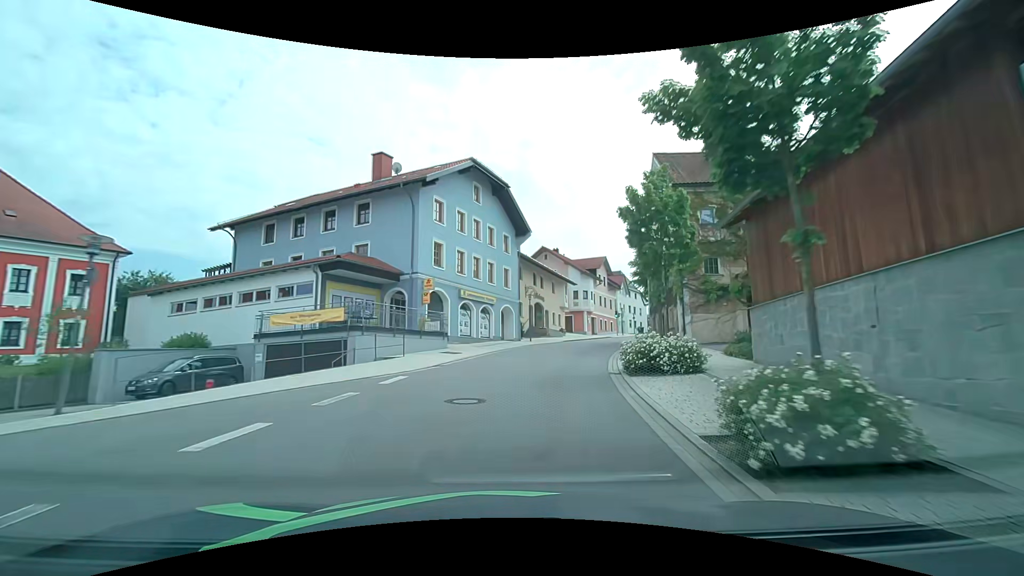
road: tertiary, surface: asphalt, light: Day
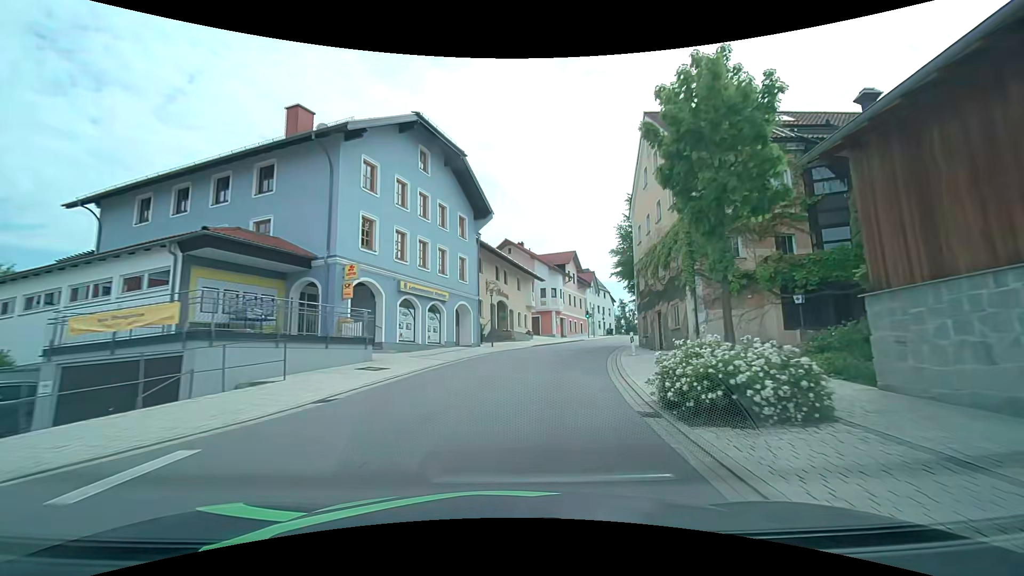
(+0.2, +7.3) m; +3°
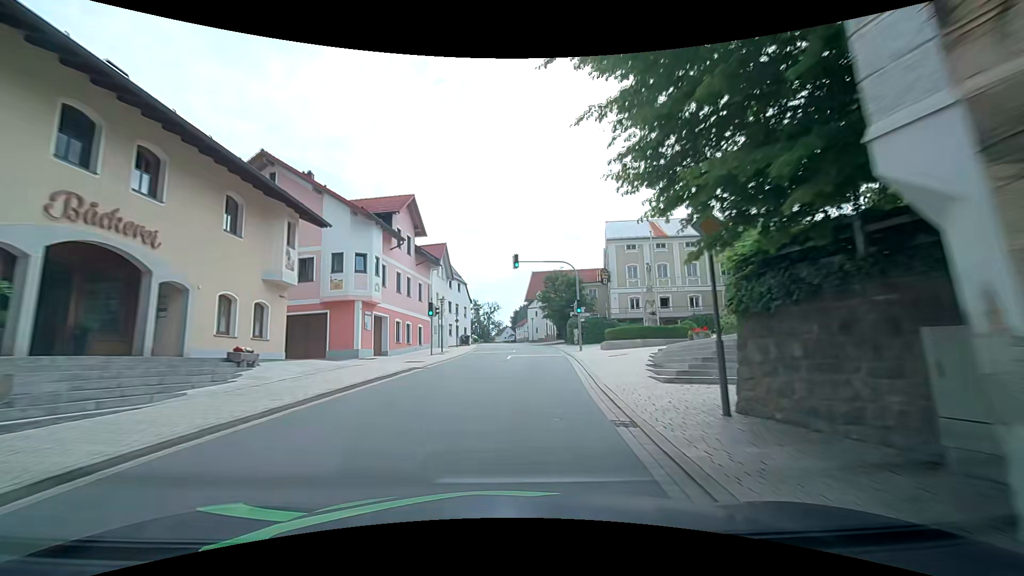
(+5.0, +29.0) m; +17°
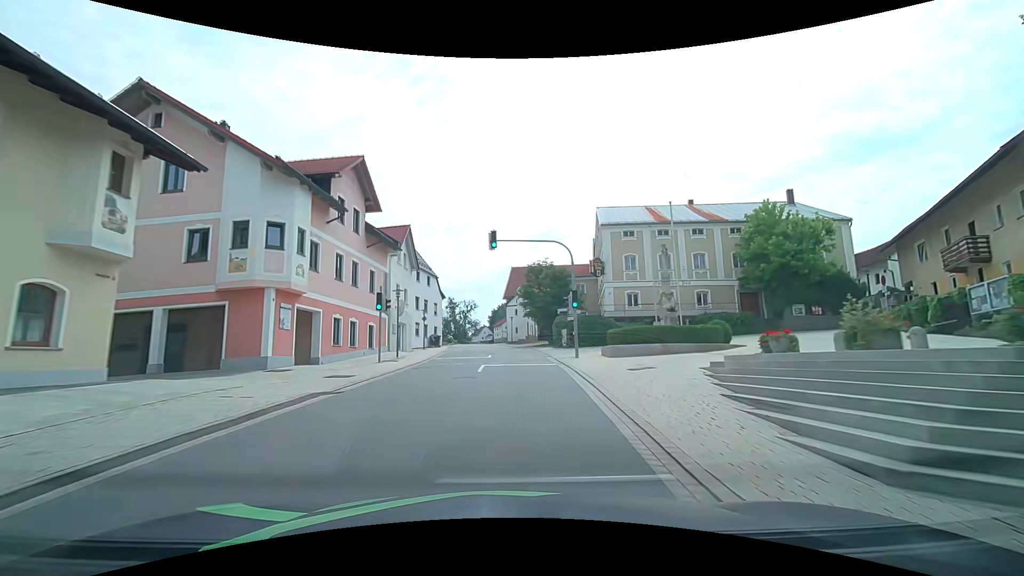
(+0.3, +7.5) m; +4°
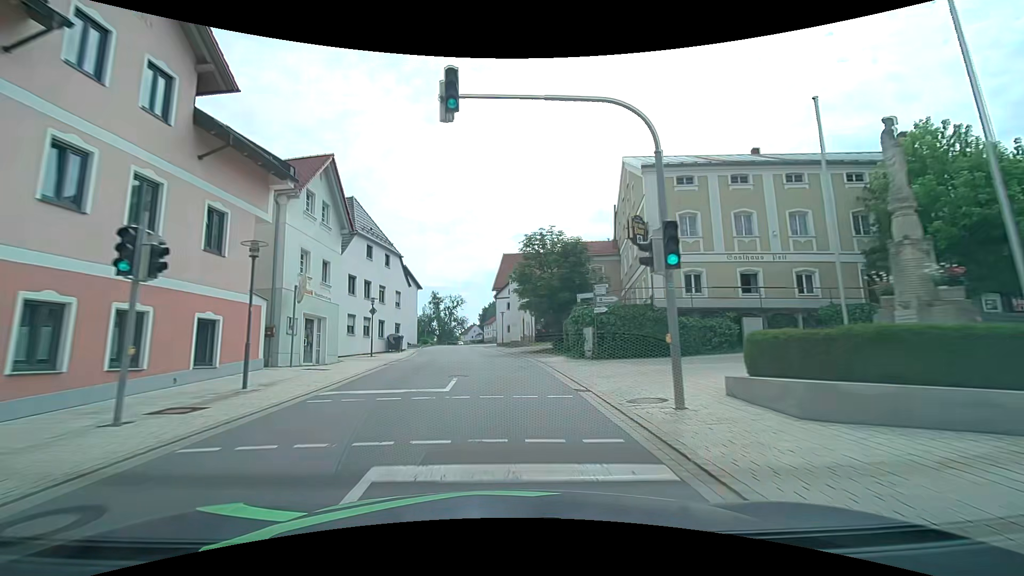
(+0.3, +15.2) m; +1°
(0, +10) (0, +20) (-1, +30) (-2, +40) (-3, +50) (-4, +60) (-5, +70) (-5, +80) (-4, +90) (-4, +100) m
